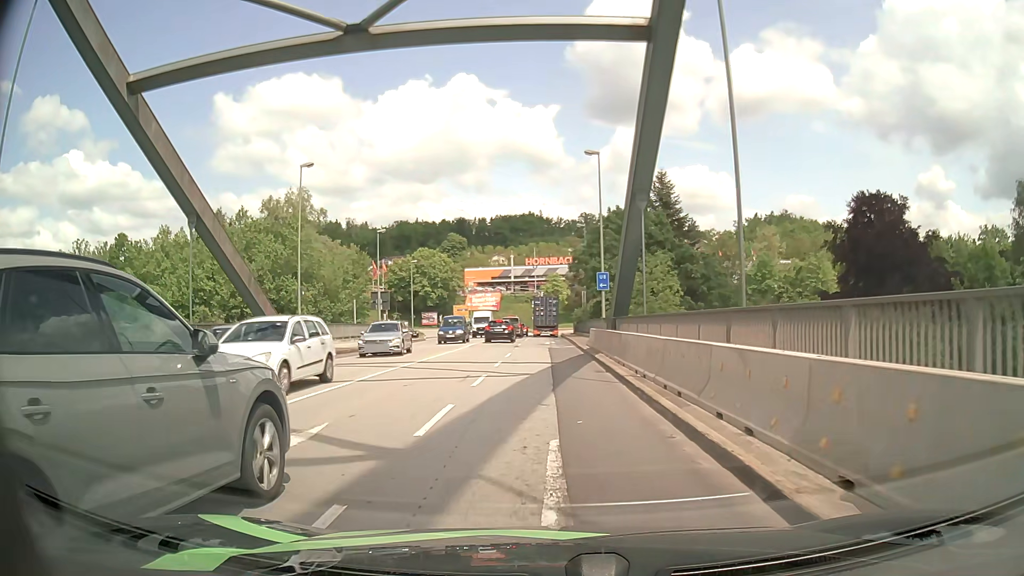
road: primary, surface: asphalt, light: Day
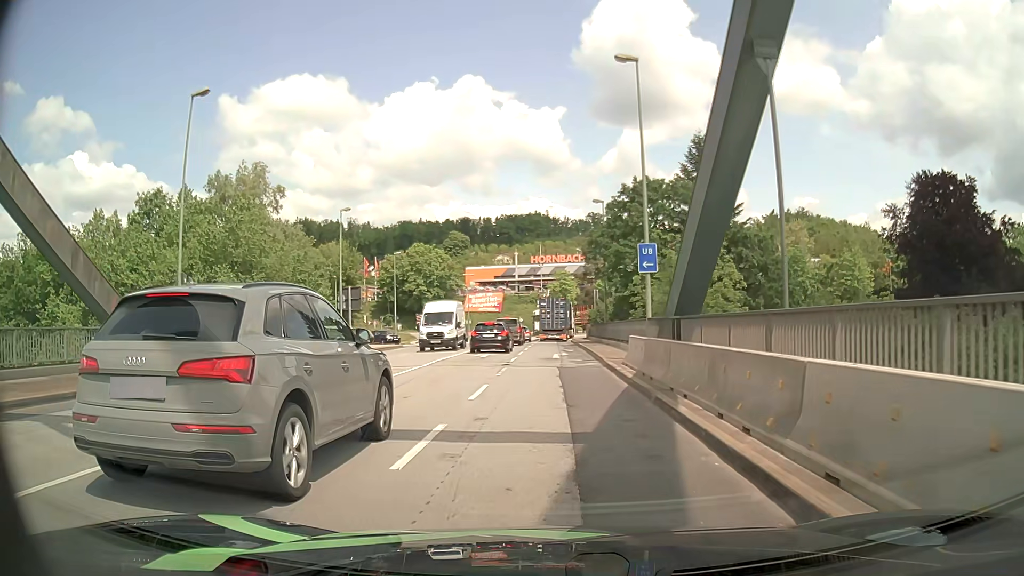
(-0.1, +13.8) m; 0°
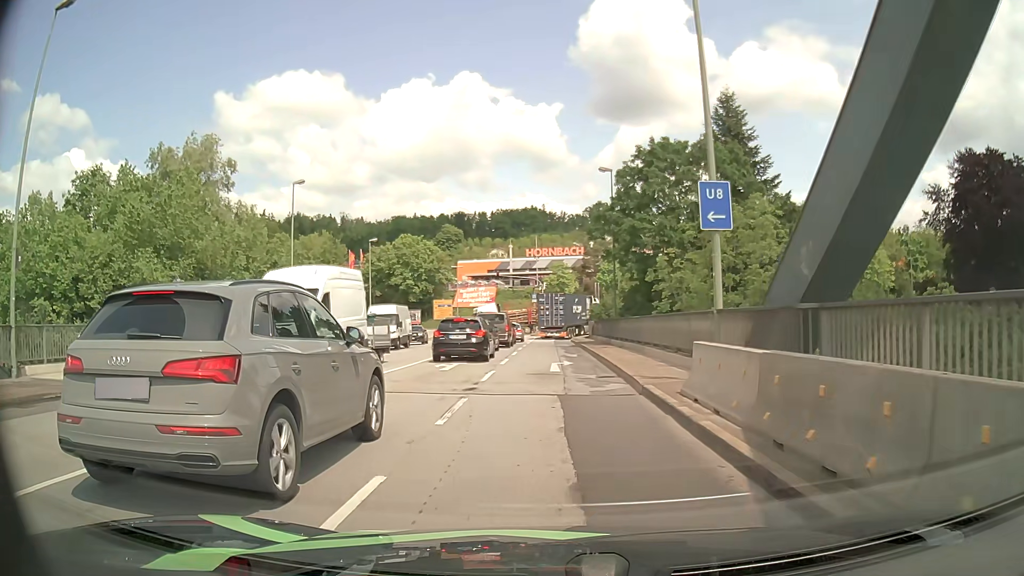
(-0.1, +9.3) m; -1°
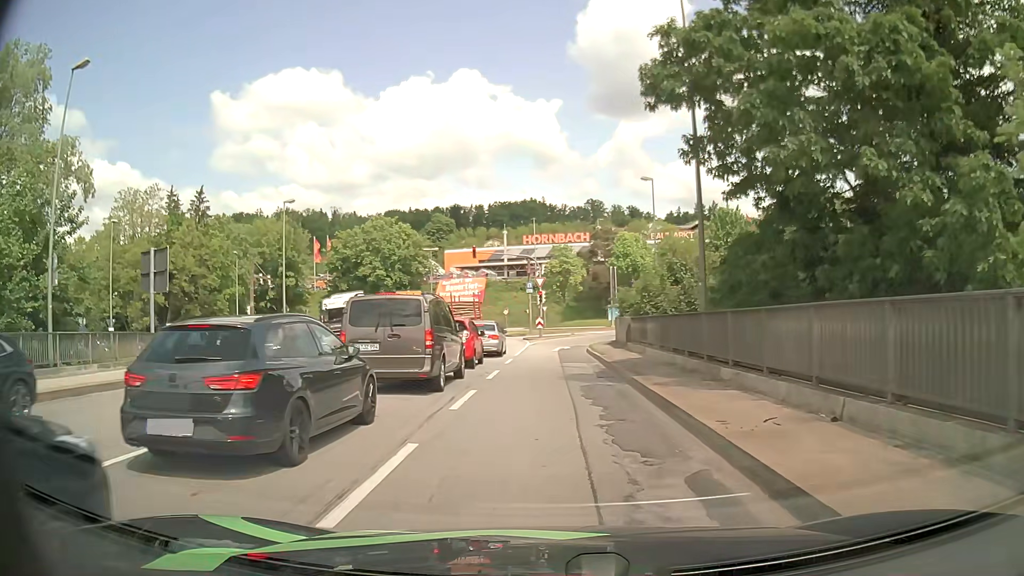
(+0.1, +22.6) m; 0°
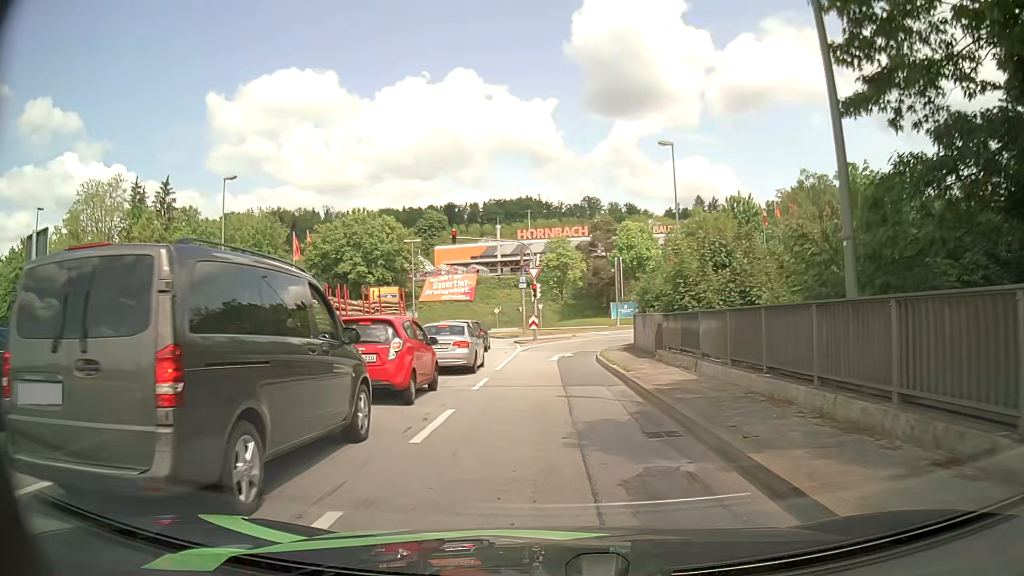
(+0.1, +8.6) m; +1°
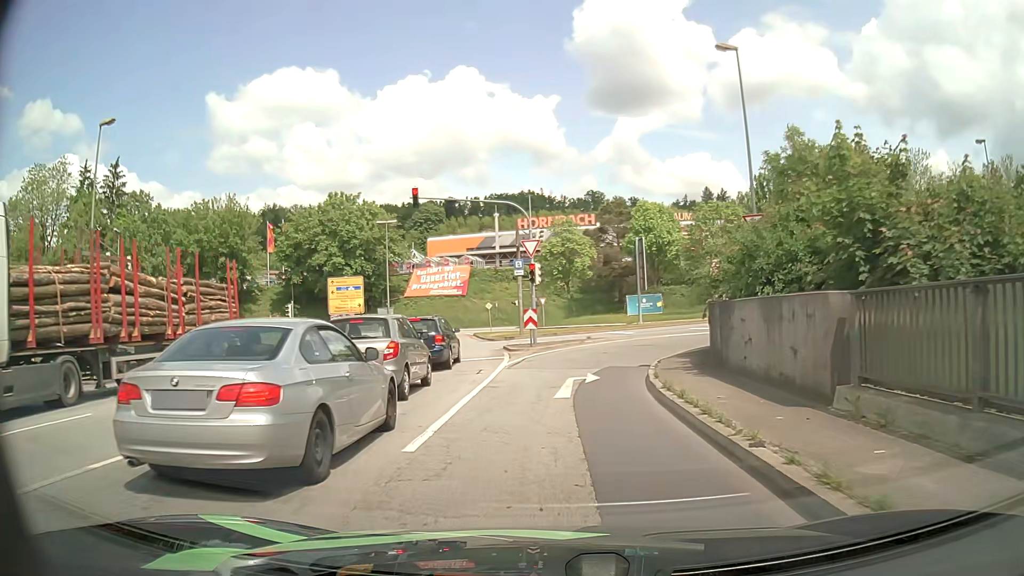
(-0.1, +12.6) m; -1°
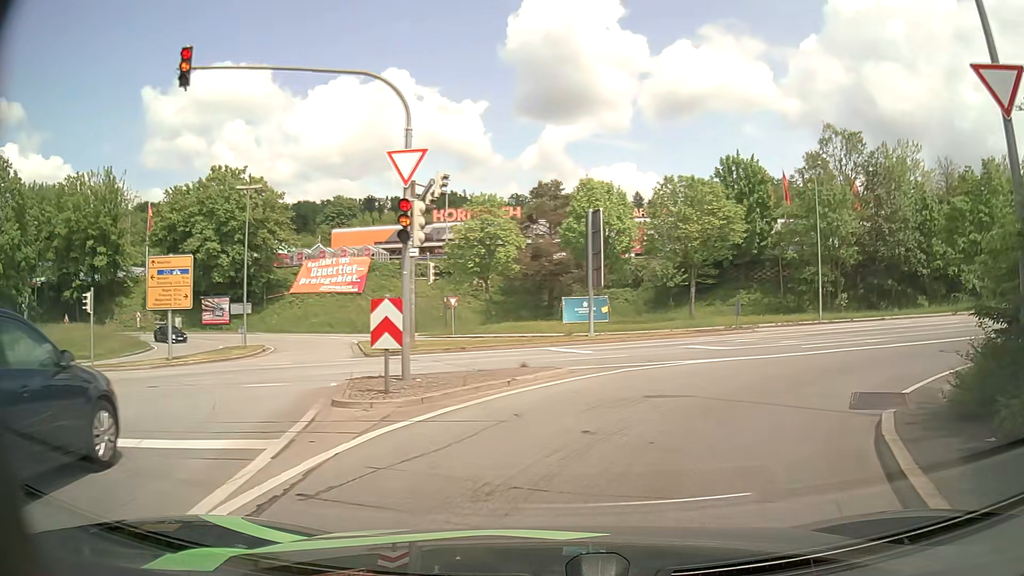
(+0.3, +15.5) m; +7°
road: primary_link
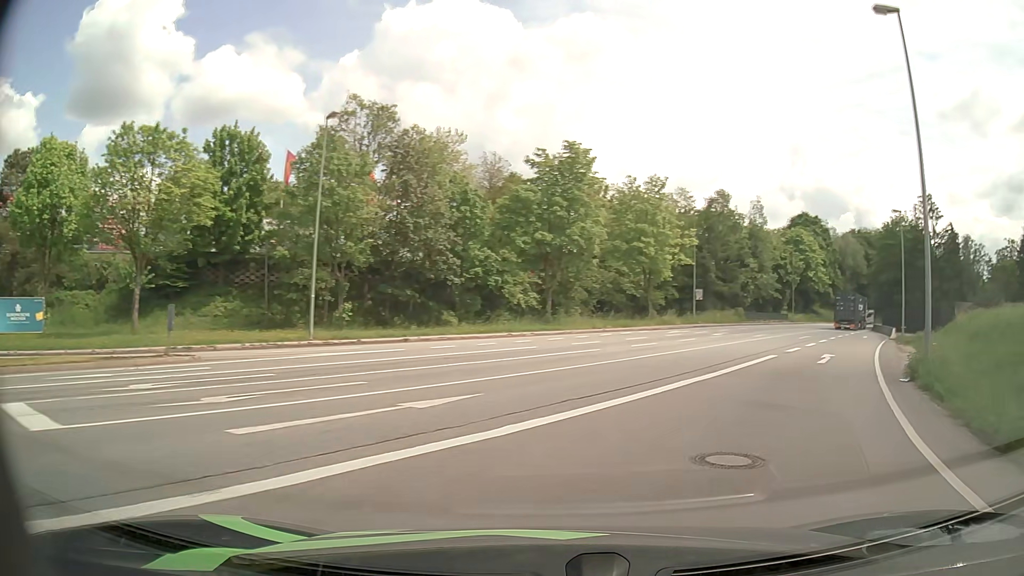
(+4.8, +13.7) m; +44°
(+2, +10) (+6, +19) (+11, +28) (+15, +37) (+20, +46) (+24, +55) (+28, +64) (+33, +73) (+37, +81) (+42, +90) m
